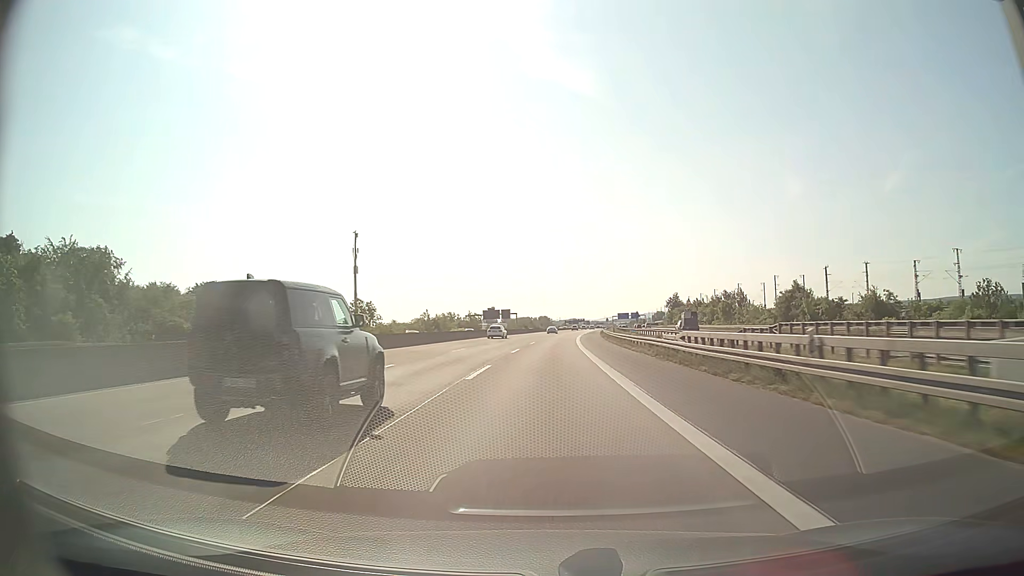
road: motorway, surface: asphalt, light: Day
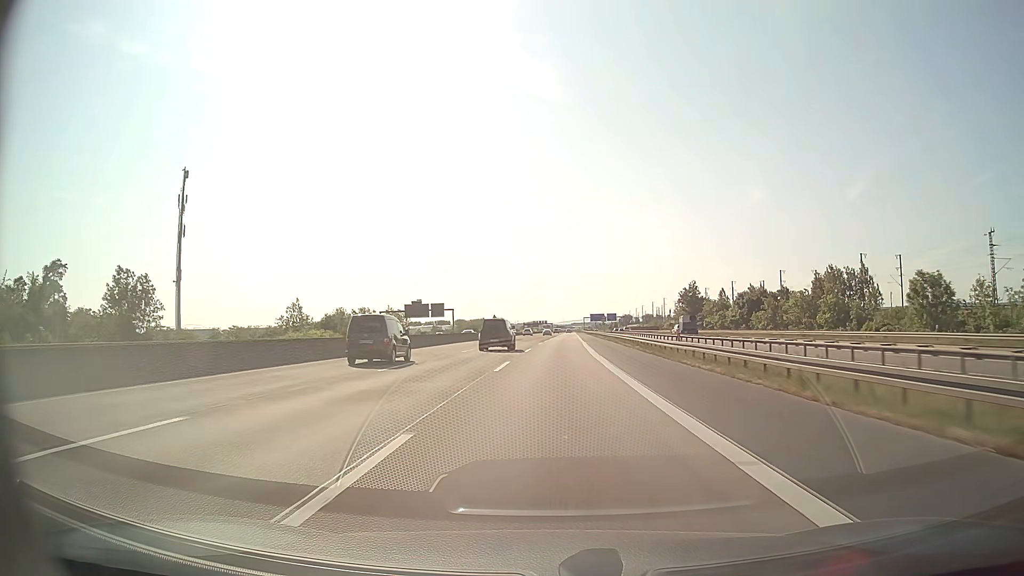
(+2.5, +87.1) m; +3°
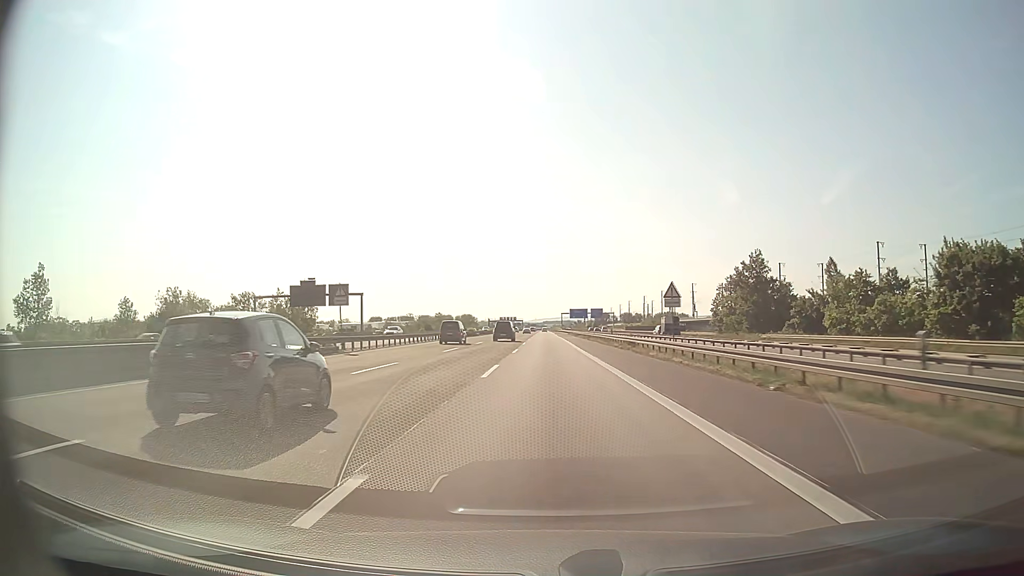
(+2.0, +69.6) m; +3°
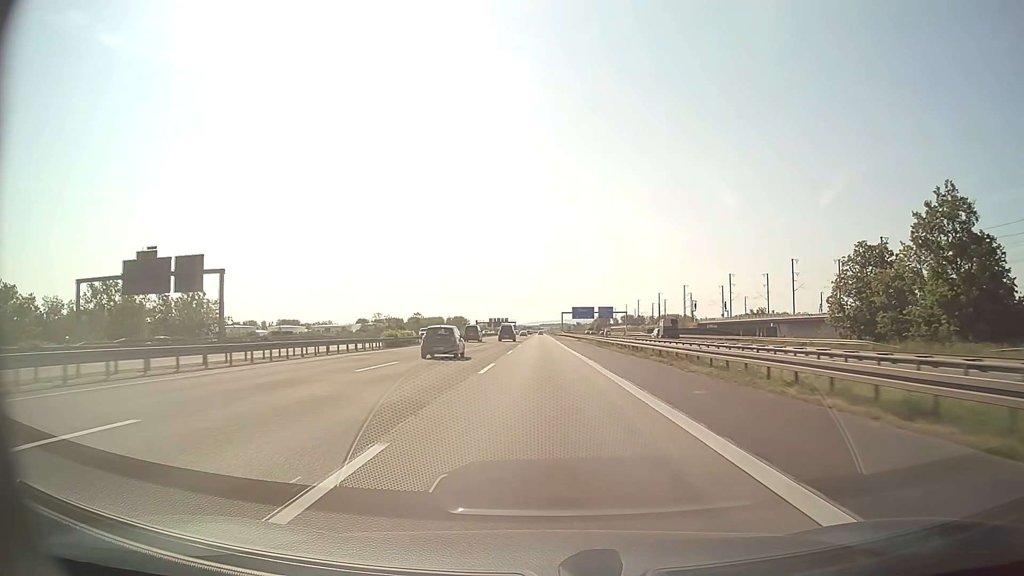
(+0.3, +52.2) m; 0°
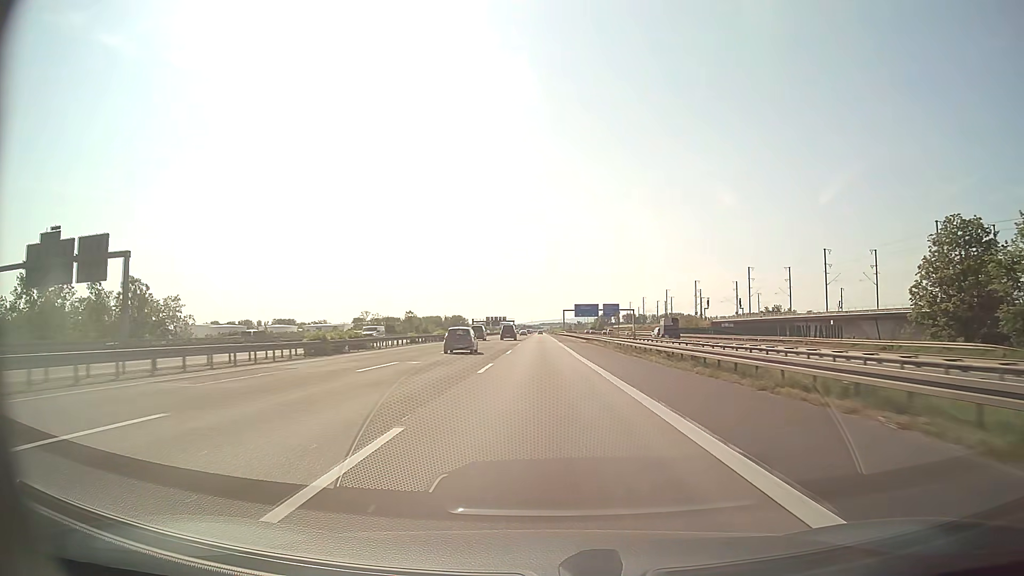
(0.0, +17.4) m; 0°
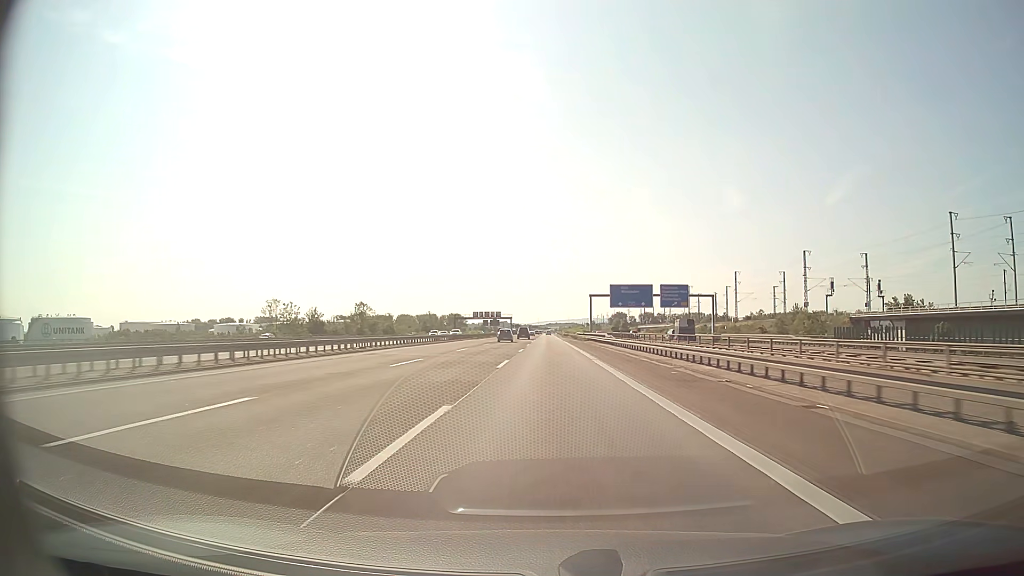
(-0.5, +87.2) m; -1°
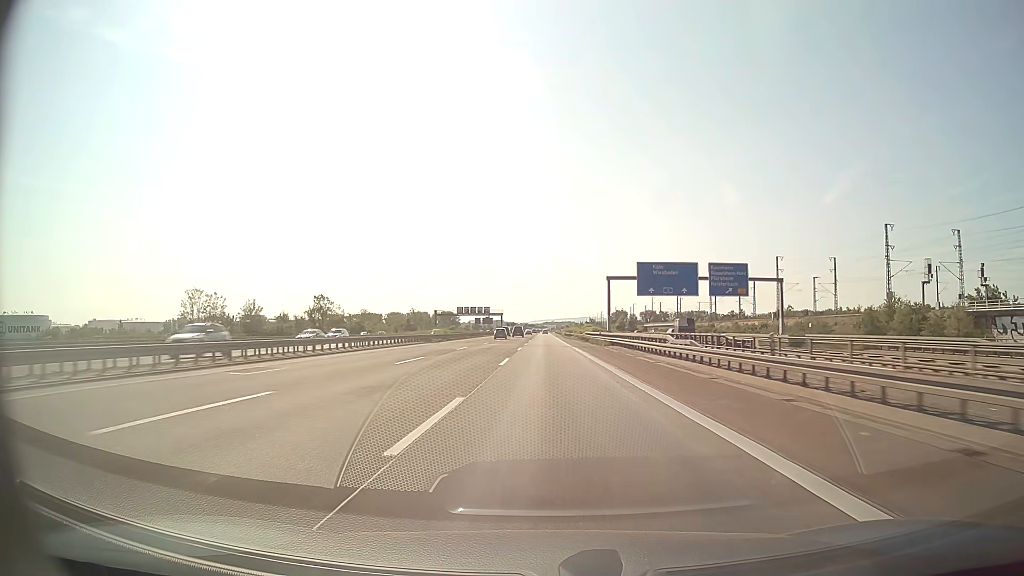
(+0.1, +34.9) m; 0°
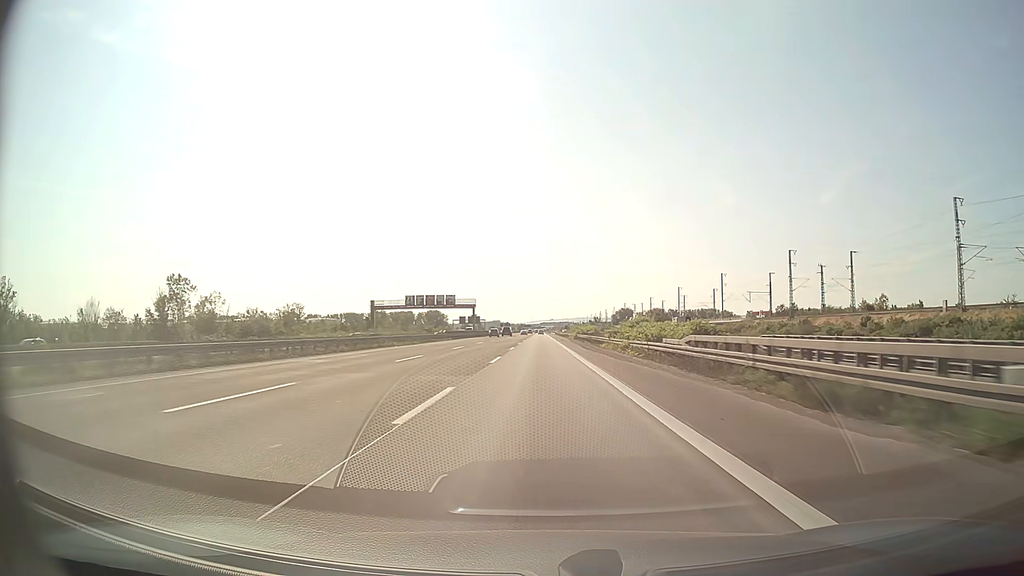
(+0.5, +69.7) m; 0°
(0, +10) (0, +20) (0, +30) (0, +40) (0, +50) (0, +60) (0, +70) (0, +80) (0, +90) (-1, +100) m
